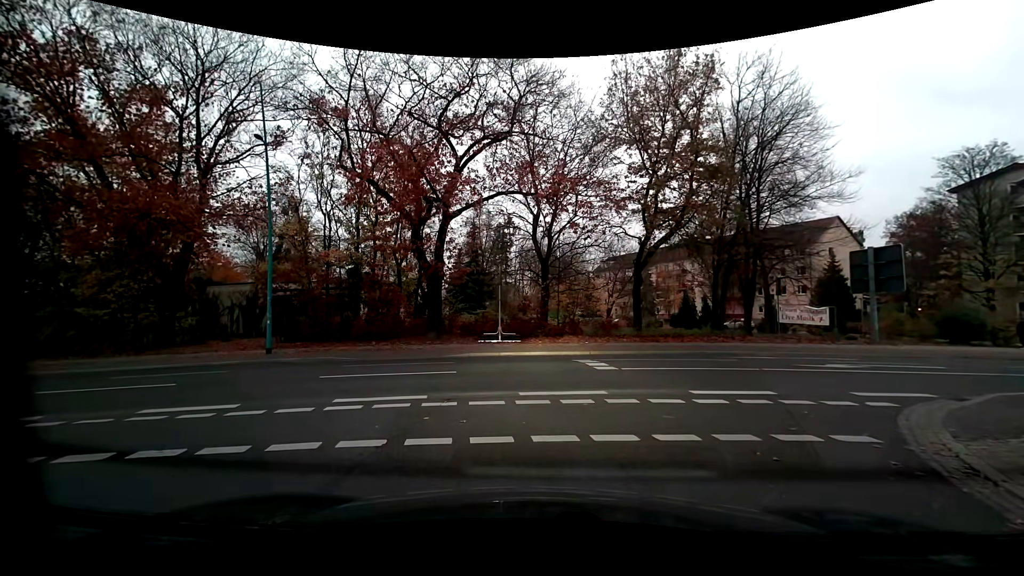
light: Dusk
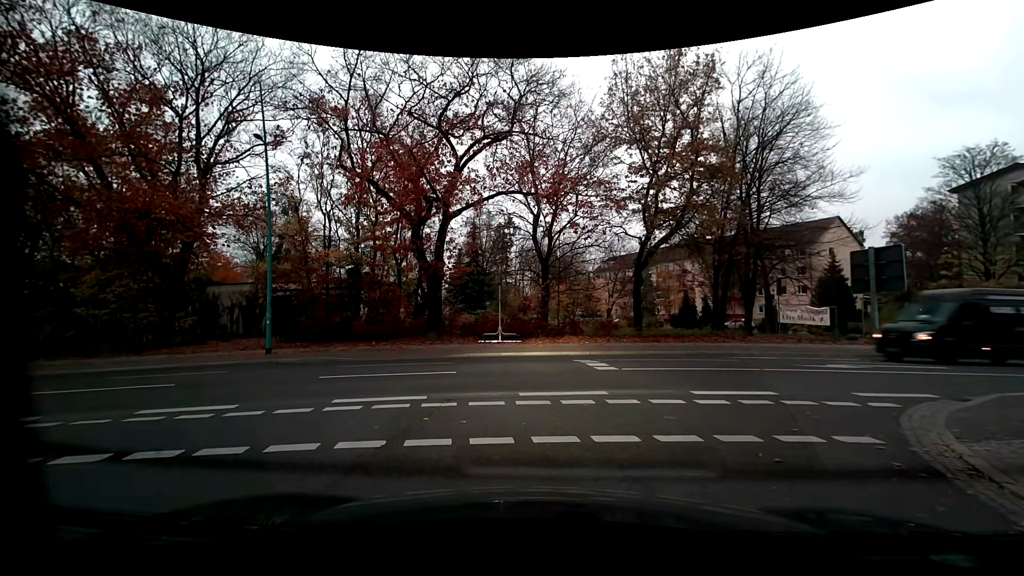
(0.0, +0.1) m; 0°
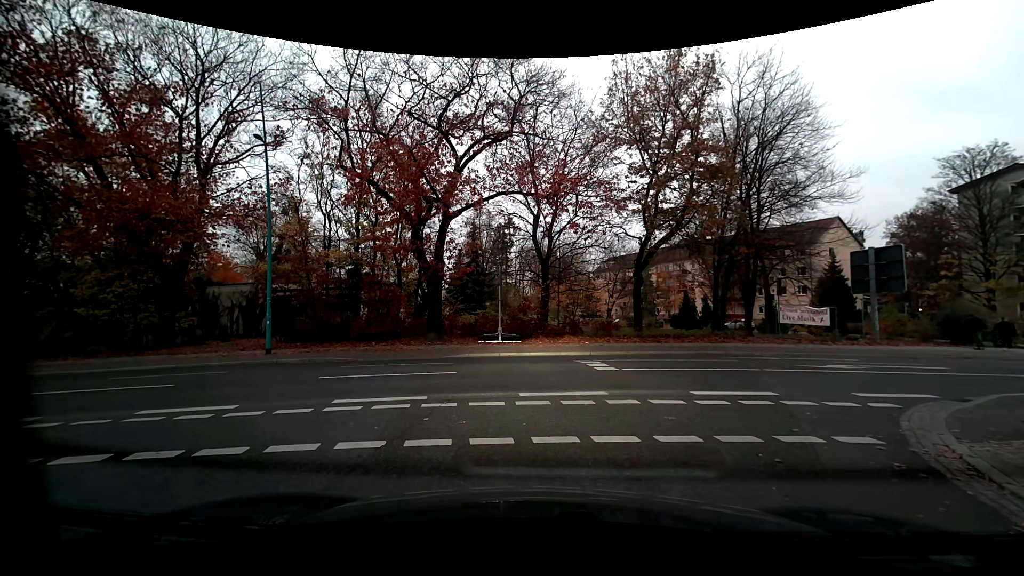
(0.0, +0.1) m; 0°
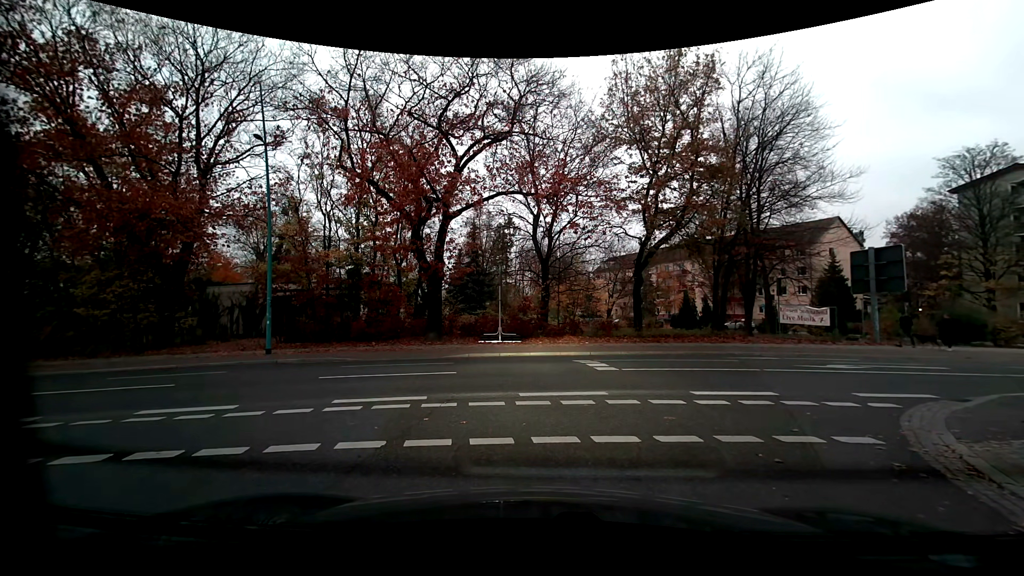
(0.0, 0.0) m; 0°
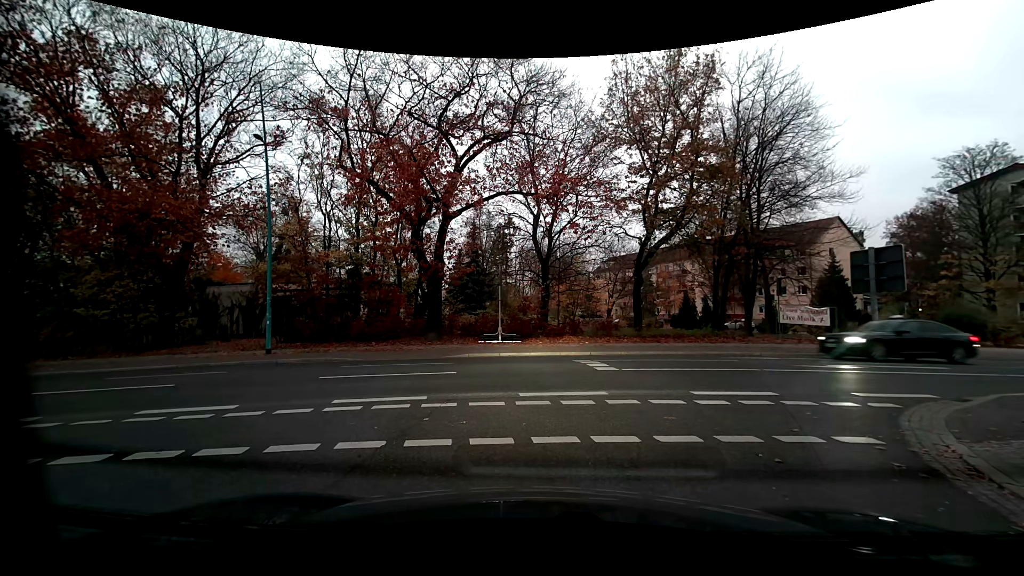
(0.0, 0.0) m; 0°
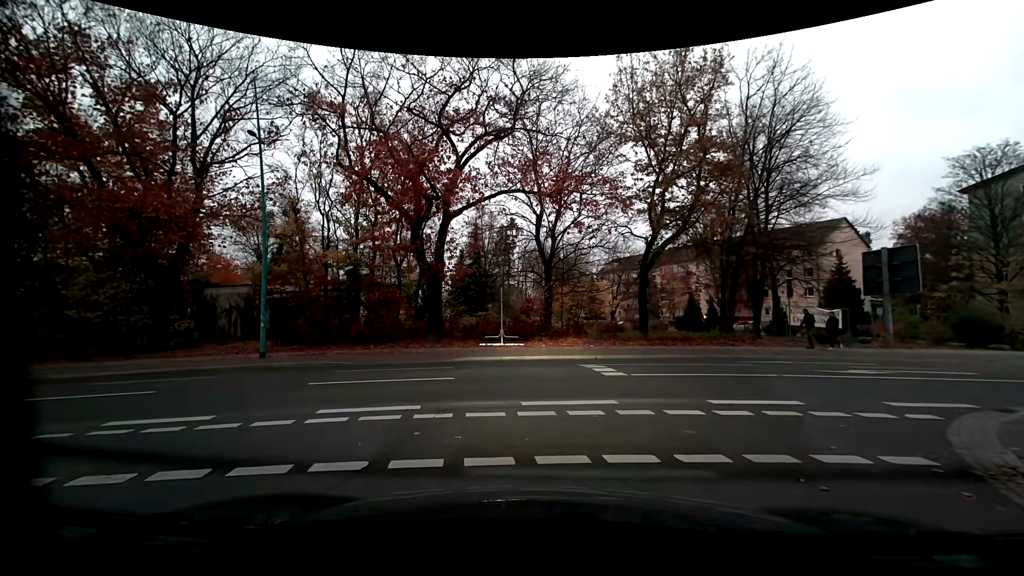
(0.0, +0.7) m; 0°
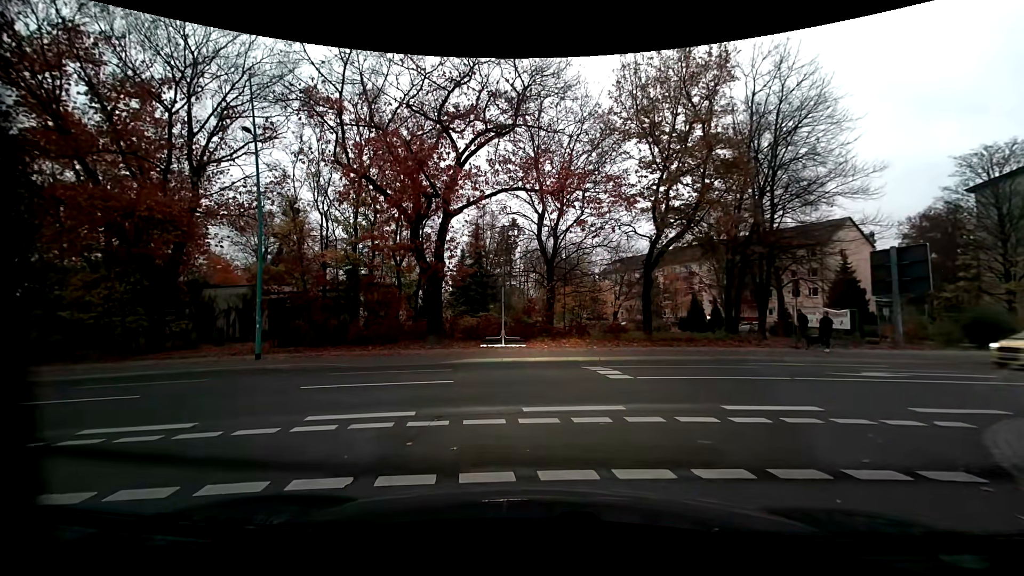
(0.0, +0.5) m; 0°
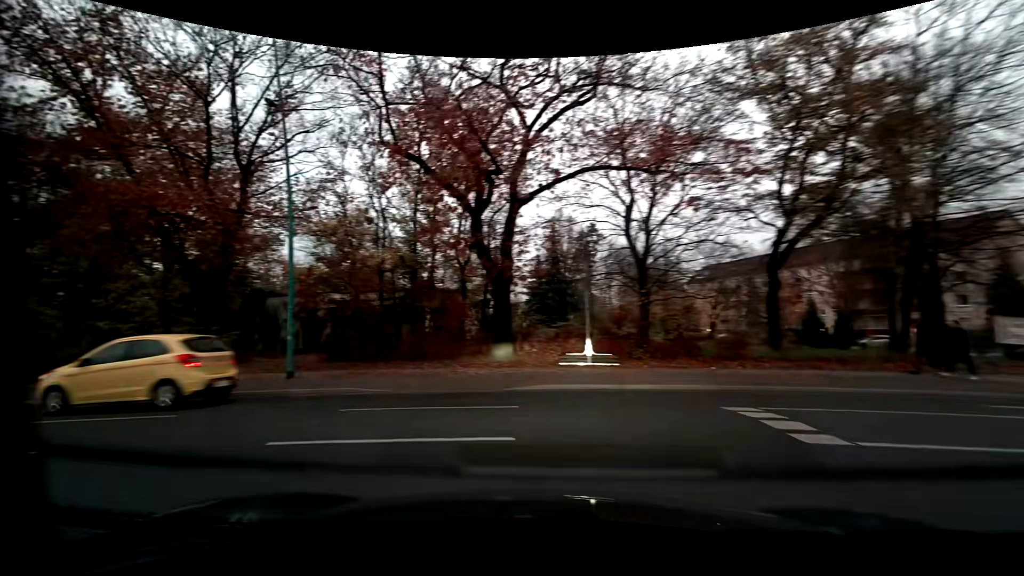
(0.0, +4.9) m; -6°
(-5, +8) (-14, +12) (-24, +13) (-34, +14) (-44, +15) (-54, +16) (-64, +18) (-74, +19) (-84, +21) (-93, +22) m
